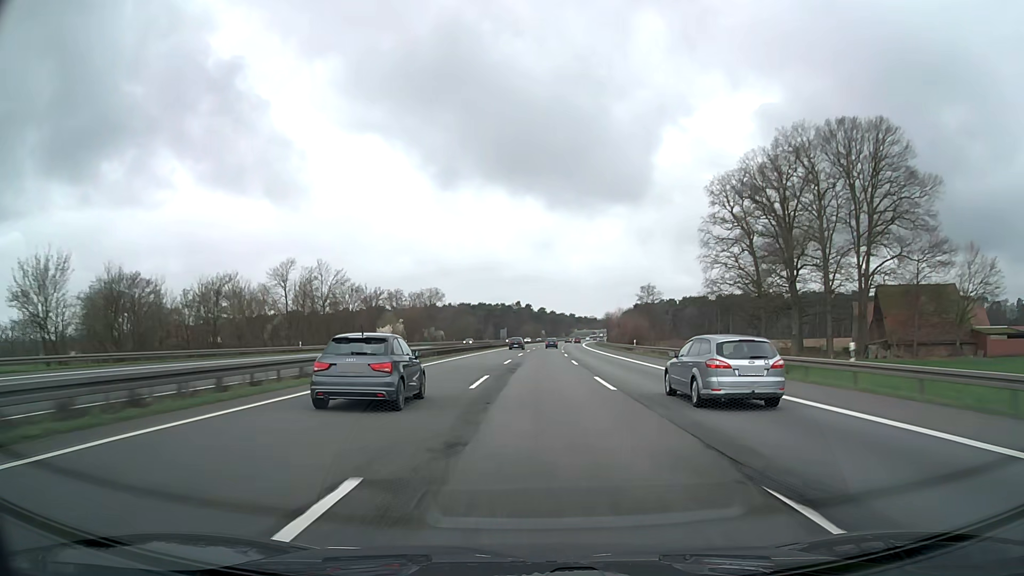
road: motorway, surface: asphalt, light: Day
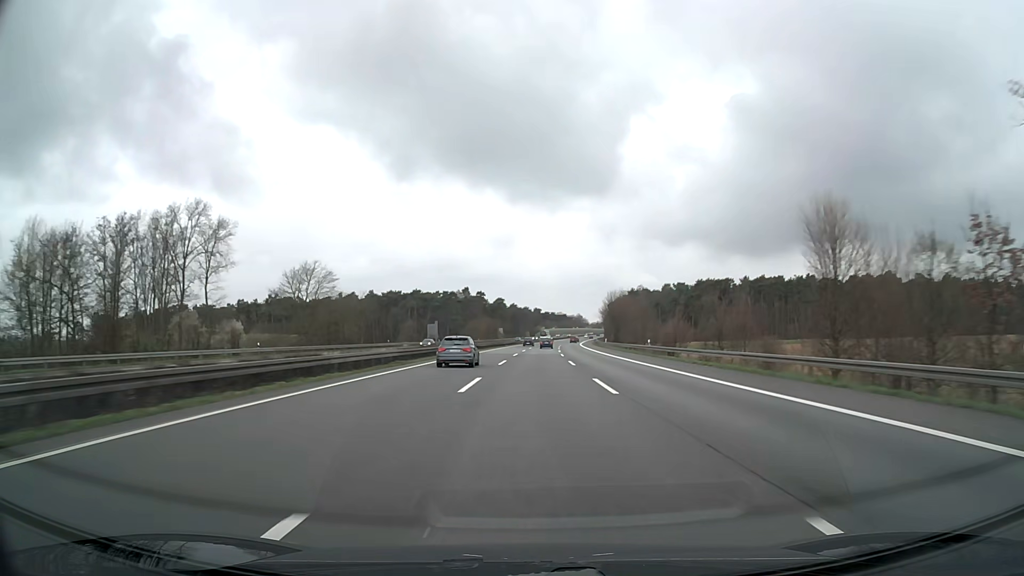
(+3.5, +109.5) m; +3°
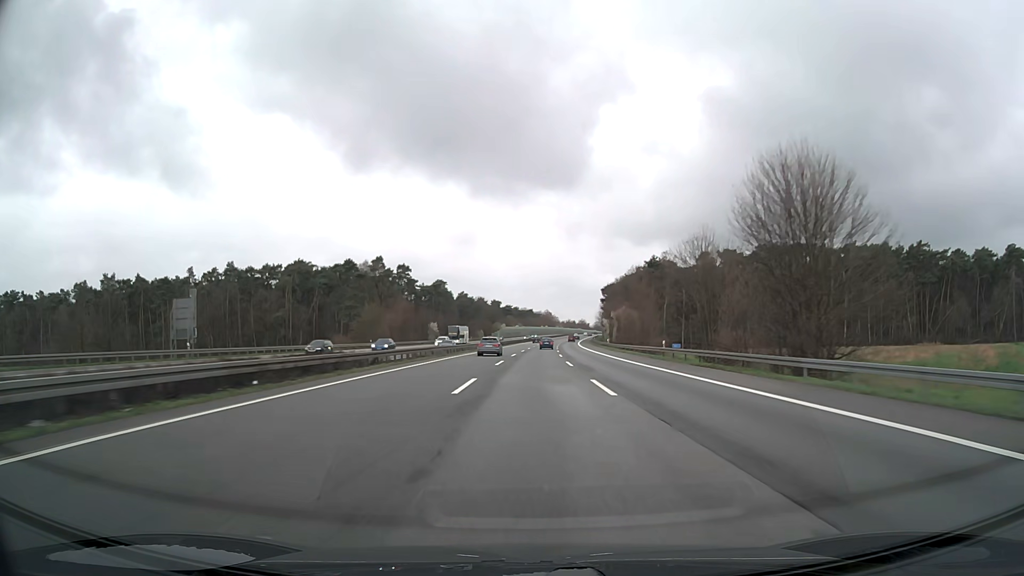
(+2.9, +108.3) m; +3°
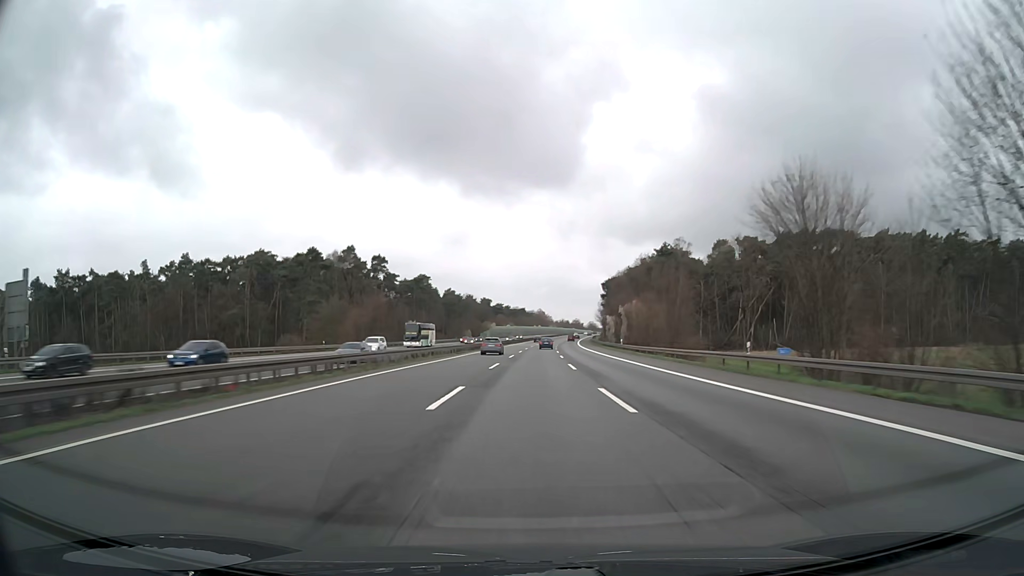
(+0.1, +21.5) m; +1°
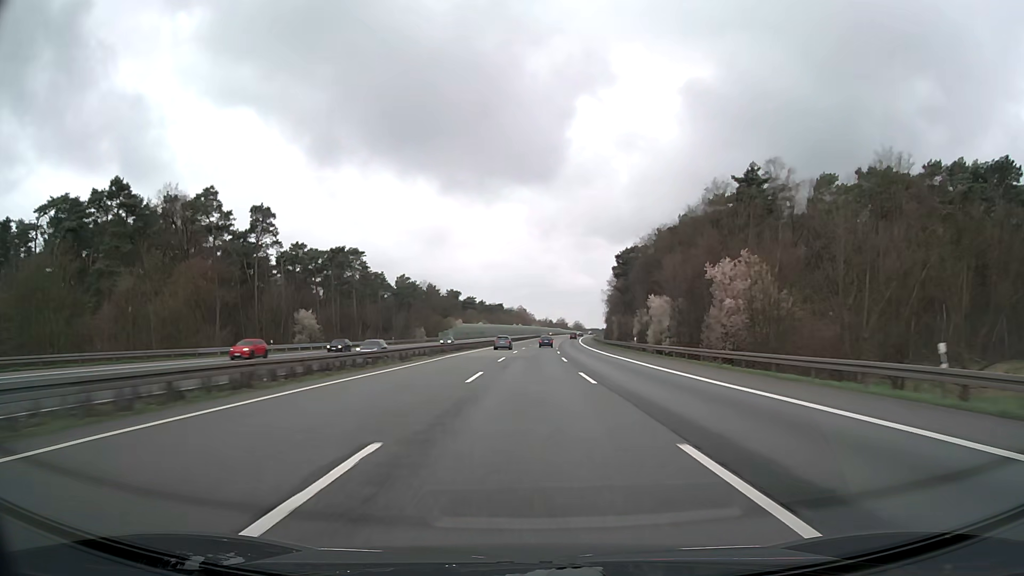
(+1.0, +64.3) m; +2°
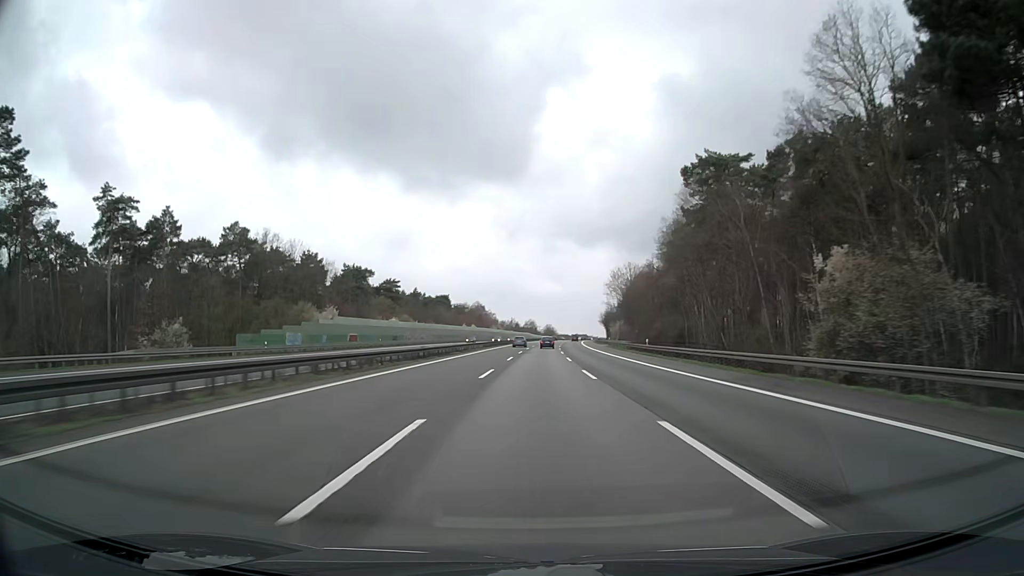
(+2.6, +106.1) m; +3°
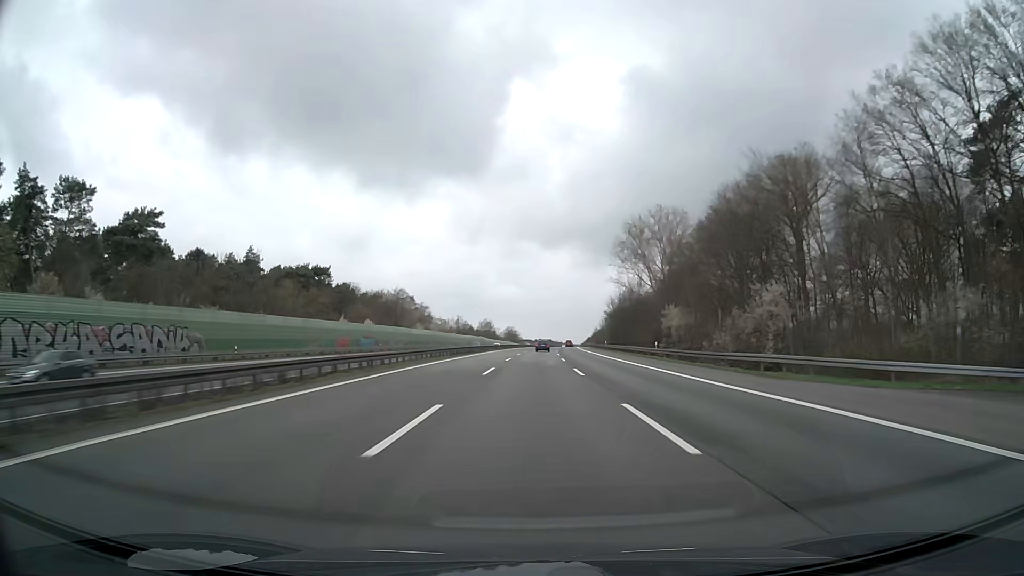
(+3.0, +105.3) m; +3°
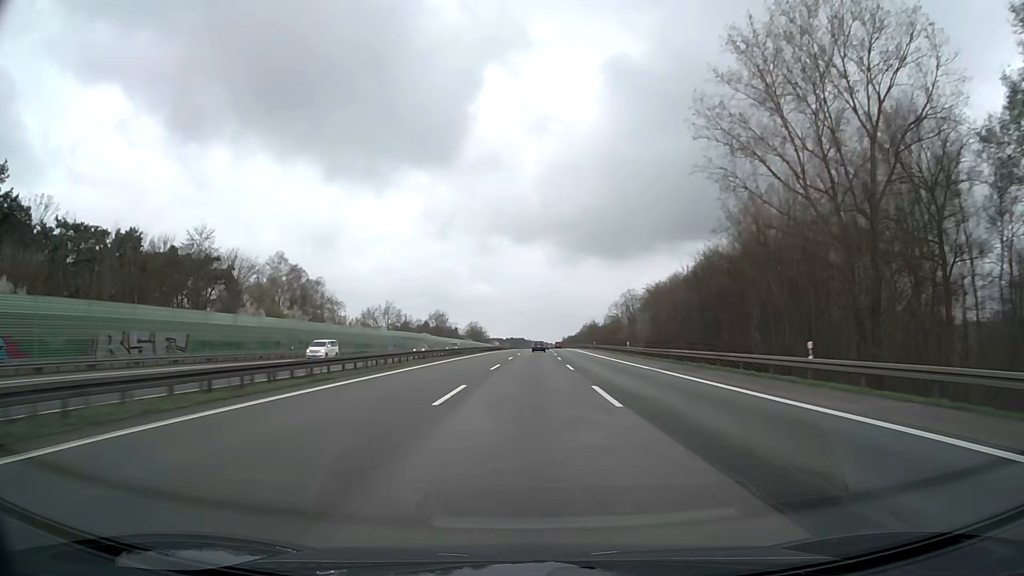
(+1.6, +84.4) m; +2°
(0, +10) (0, +20) (0, +30) (0, +40) (0, +50) (+1, +60) (+1, +70) (+1, +80) (+1, +90) (+2, +100) m
